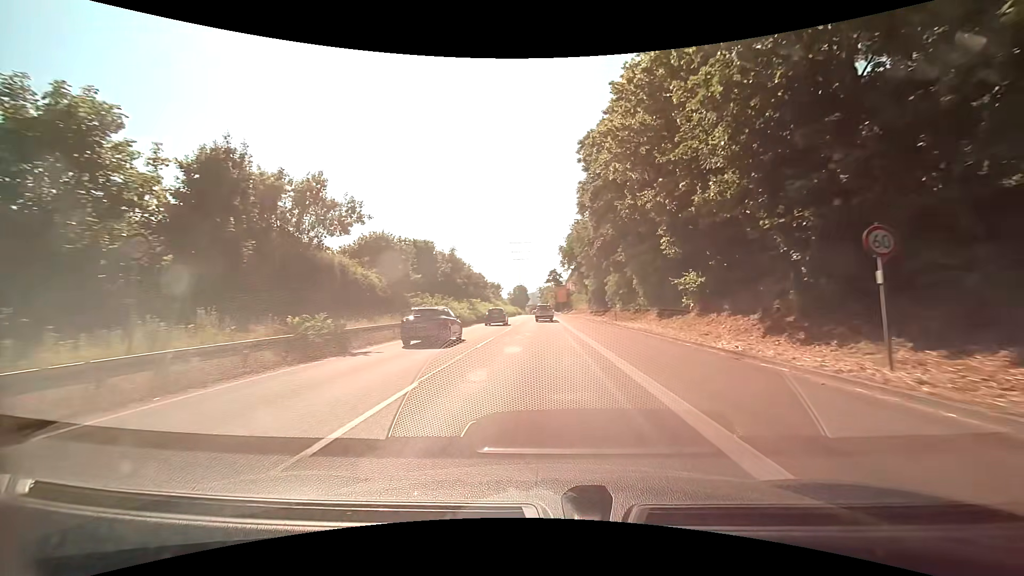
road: trunk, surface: asphalt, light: Day
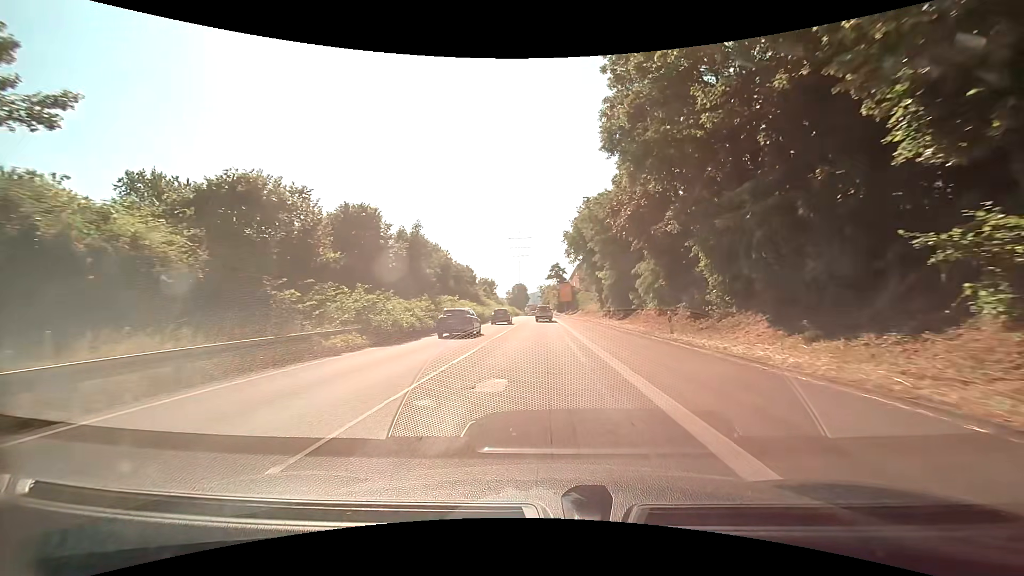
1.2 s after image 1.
(-0.1, +16.6) m; -1°
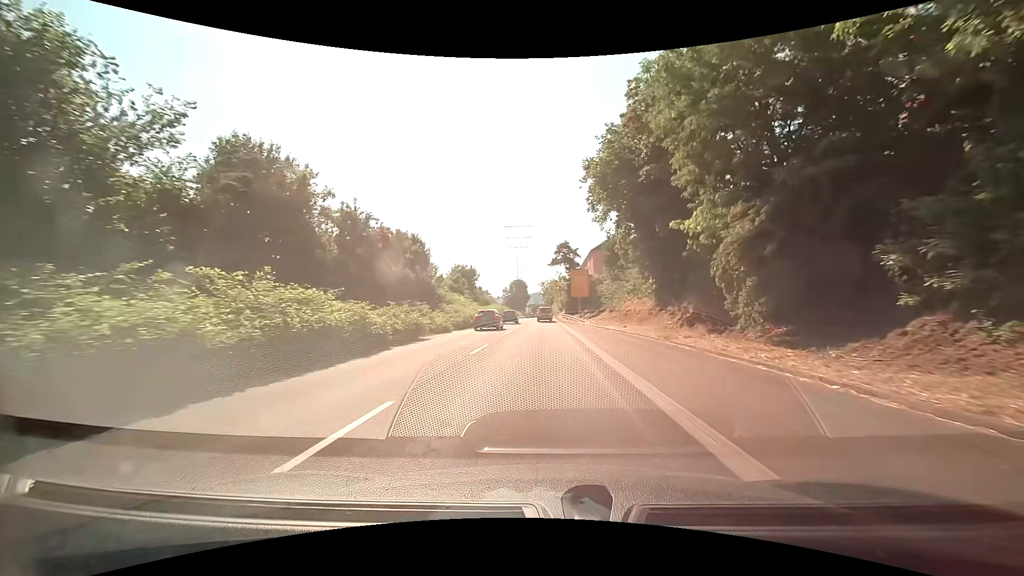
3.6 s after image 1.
(+0.1, +33.2) m; 0°
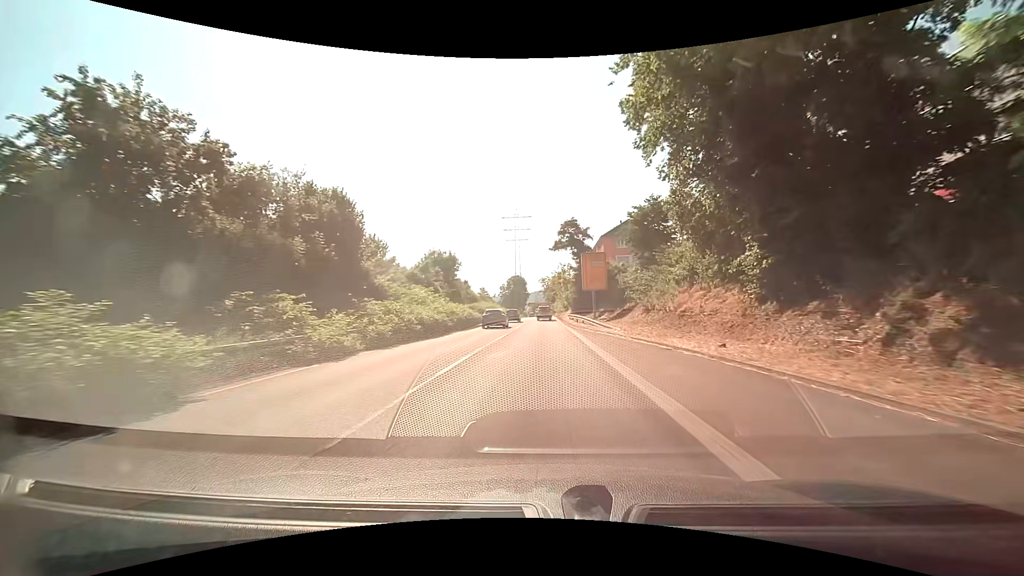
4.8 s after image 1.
(-0.1, +17.0) m; 0°
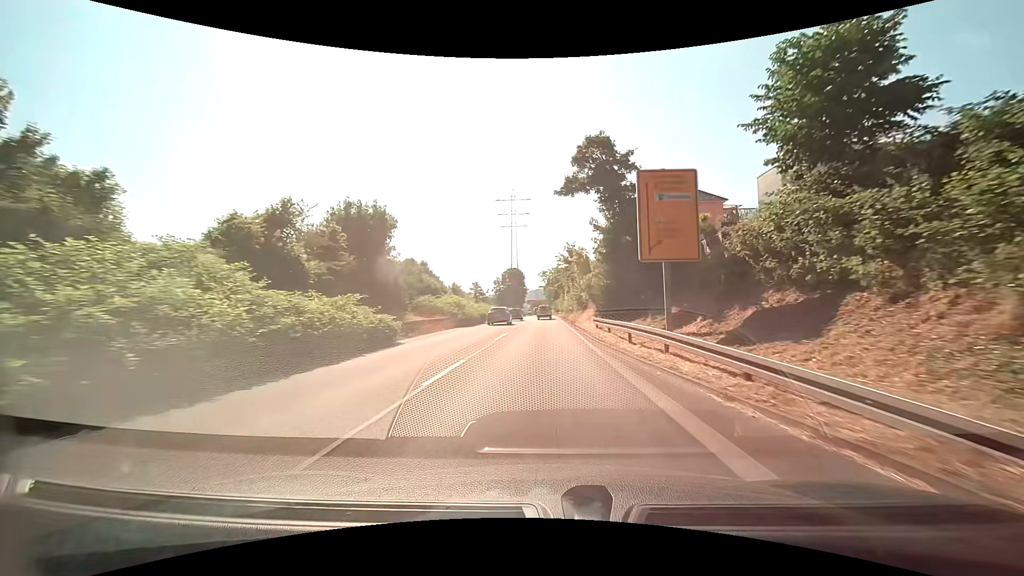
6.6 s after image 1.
(+0.1, +25.9) m; 0°
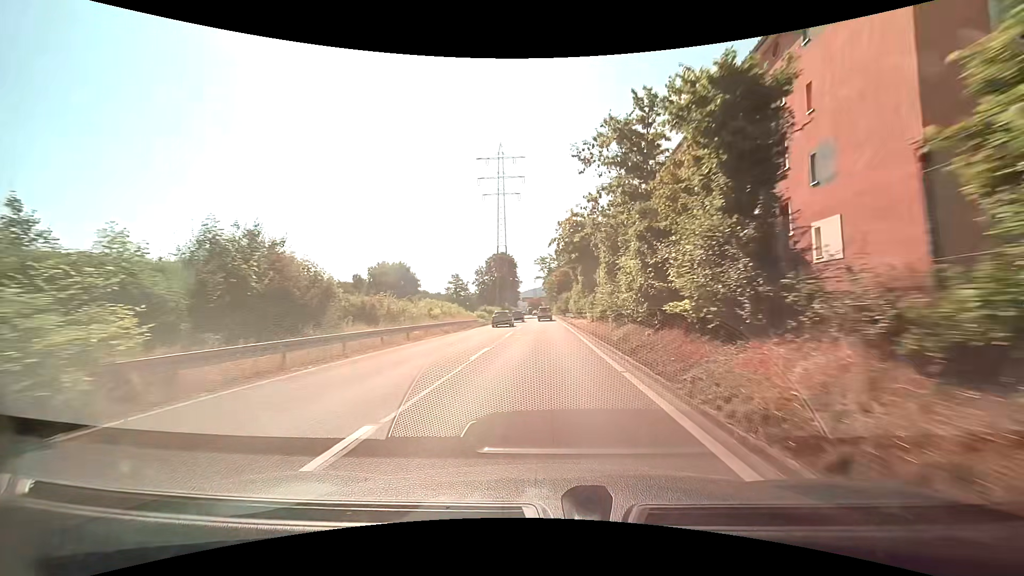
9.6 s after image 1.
(-0.1, +42.8) m; 0°
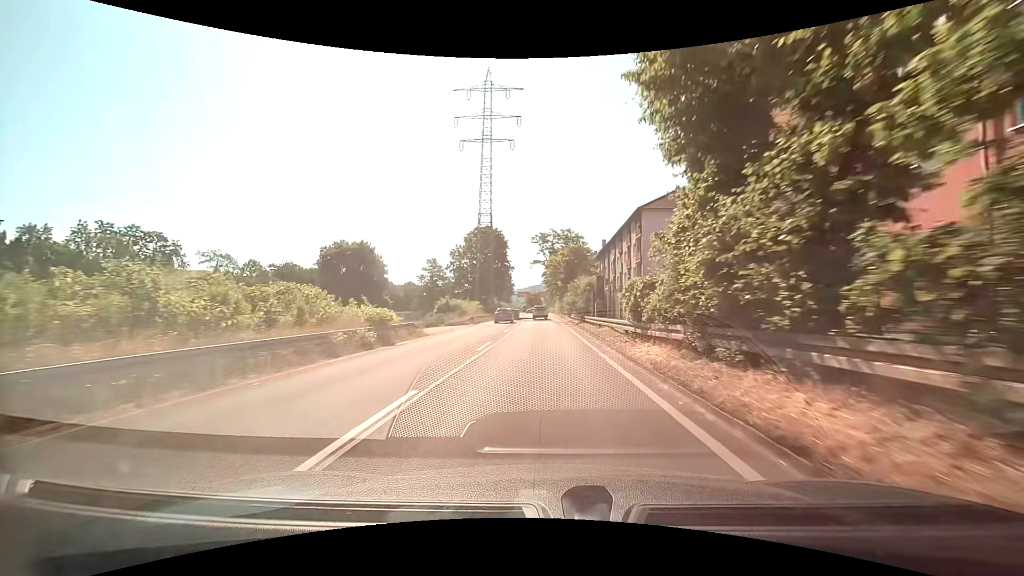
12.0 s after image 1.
(0.0, +33.7) m; 0°
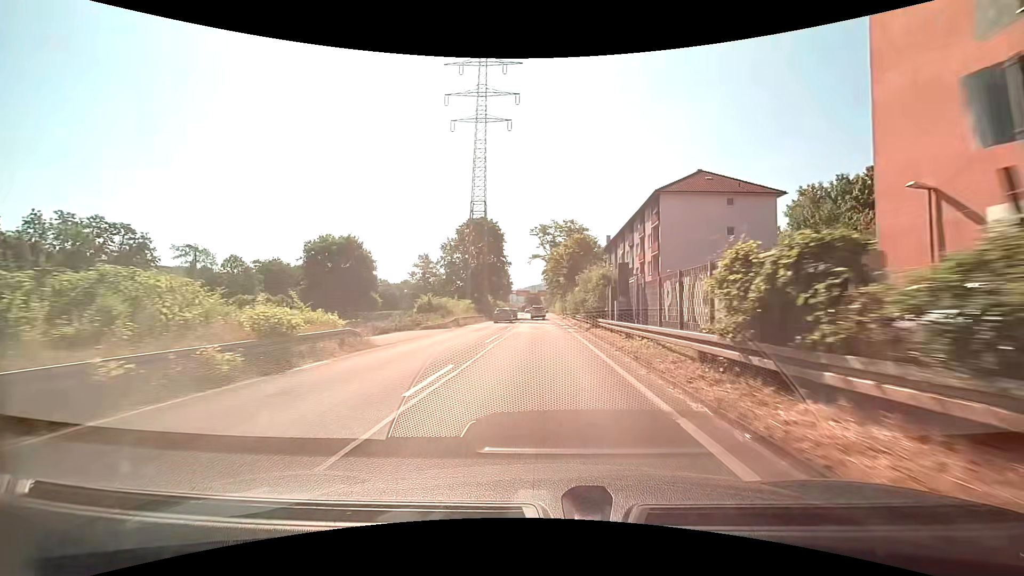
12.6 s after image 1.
(0.0, +8.4) m; 0°
(0, +10) (0, +20) (0, +30) (+1, +40) (+1, +50) (+1, +60) (+1, +70) (+1, +80) (+1, +90) (+1, +100) m
